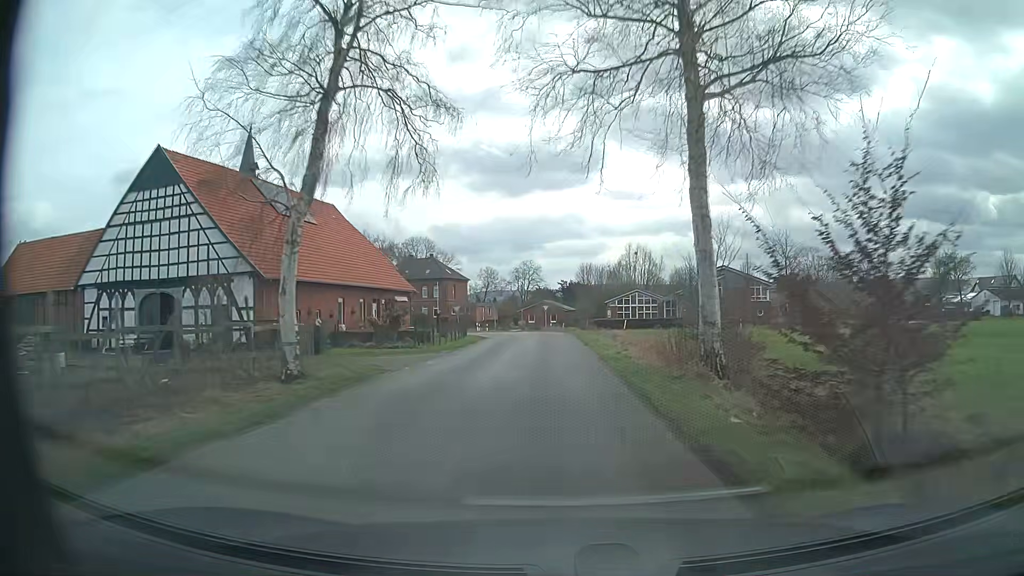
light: Day
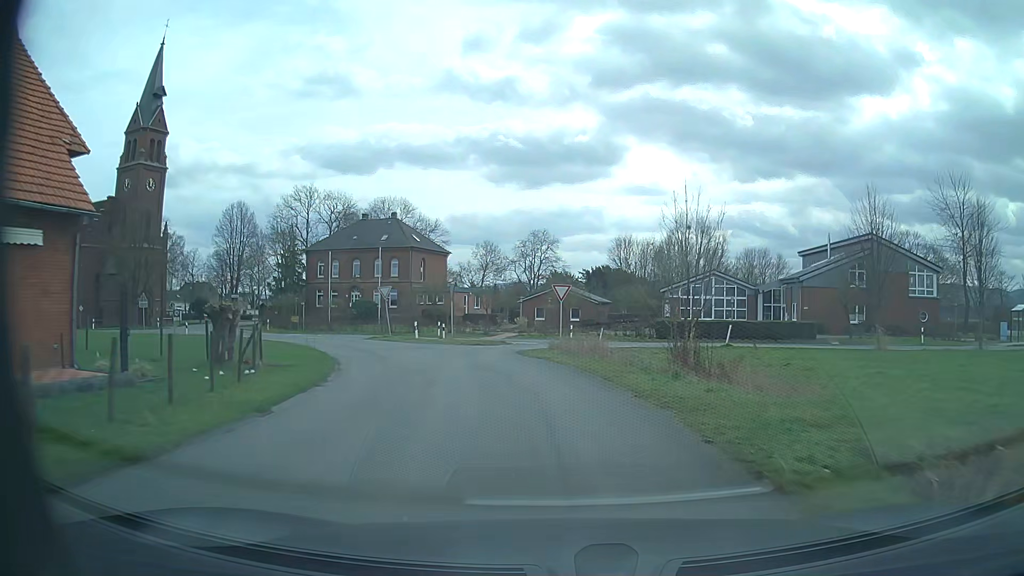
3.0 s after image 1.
(-0.3, +40.5) m; -2°
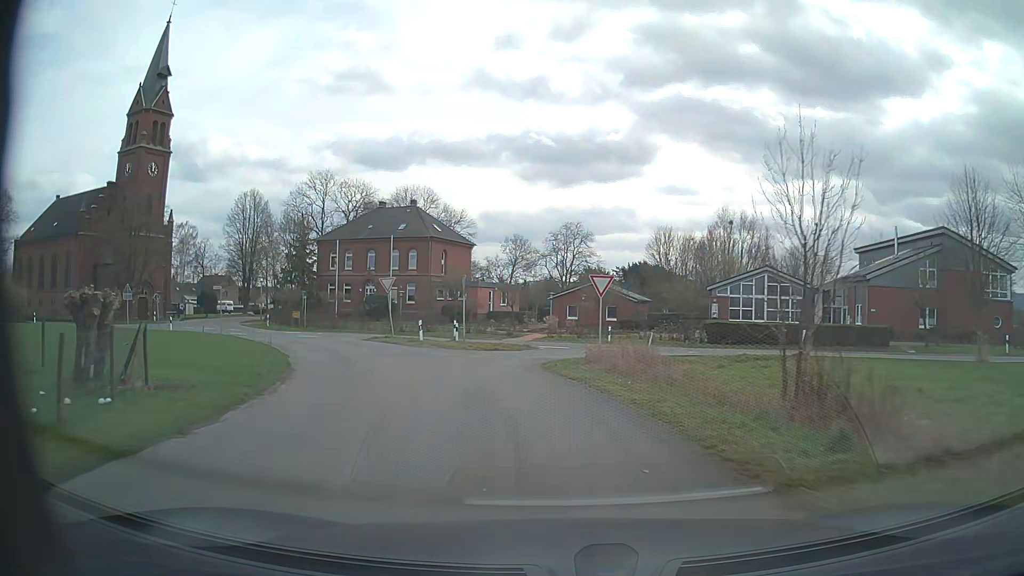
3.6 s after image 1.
(-0.1, +6.7) m; -2°
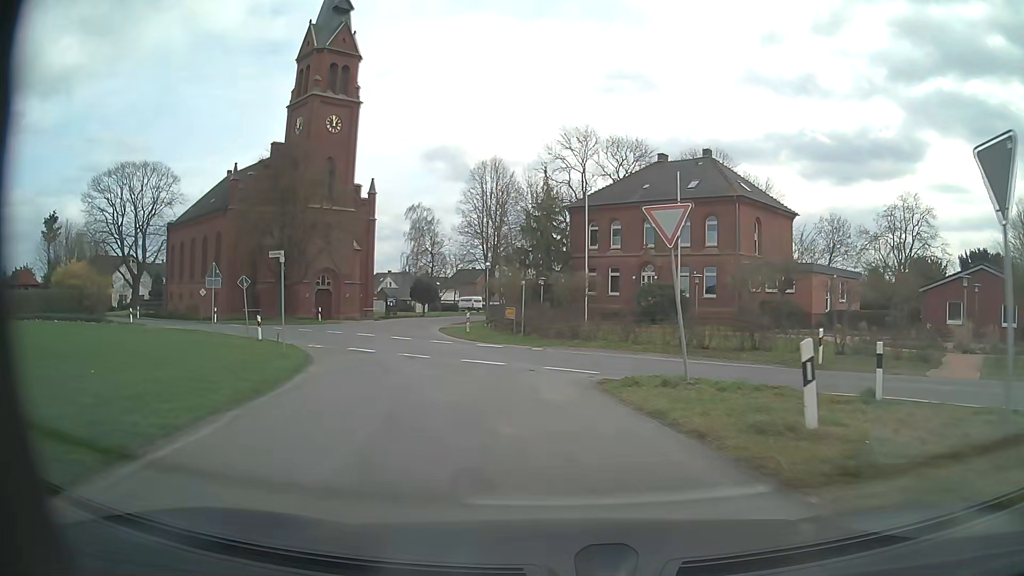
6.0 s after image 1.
(-4.7, +22.1) m; -25°
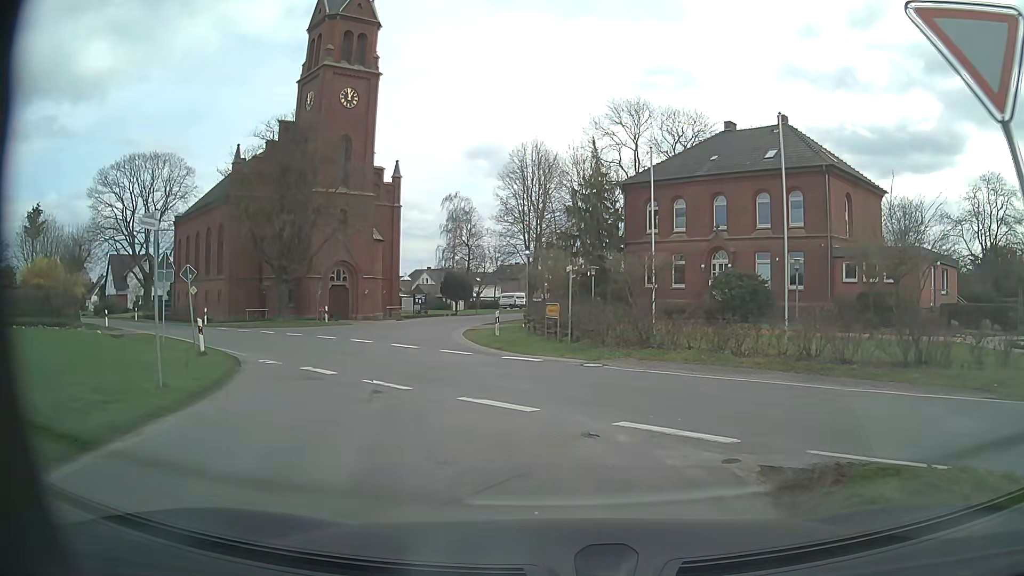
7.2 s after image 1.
(-0.2, +7.9) m; -4°
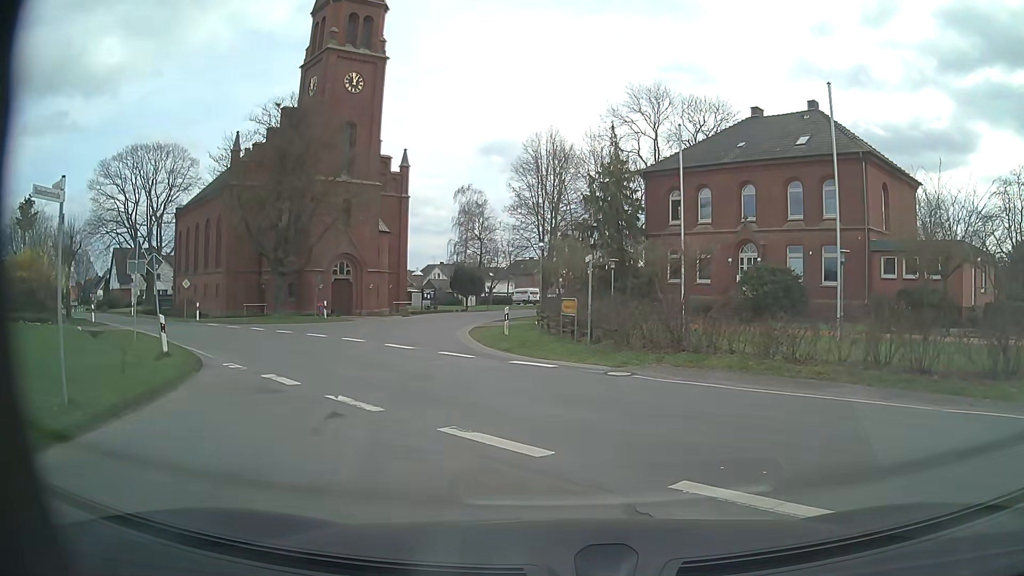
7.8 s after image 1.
(0.0, +2.7) m; -1°
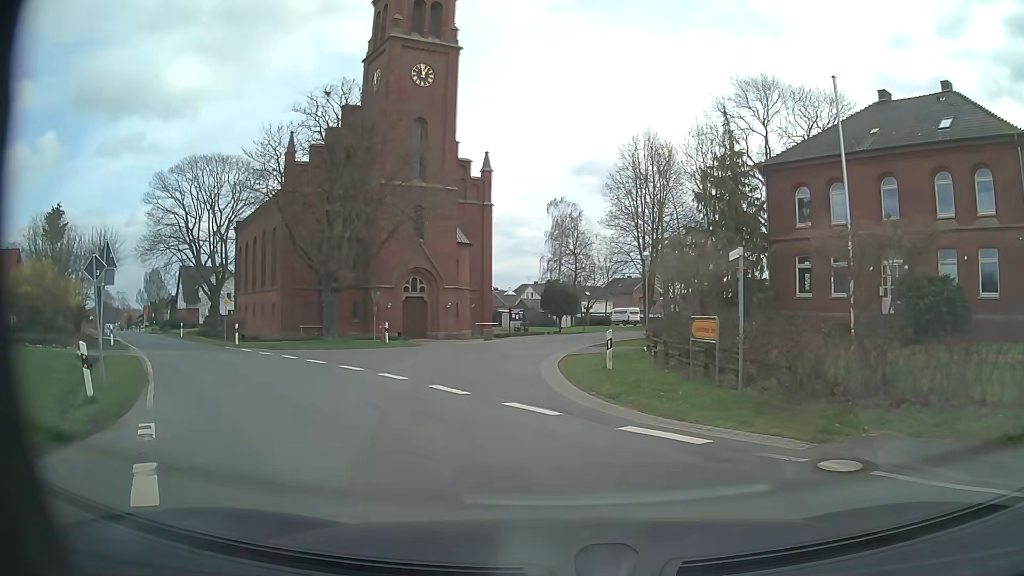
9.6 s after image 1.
(-0.4, +6.8) m; -9°
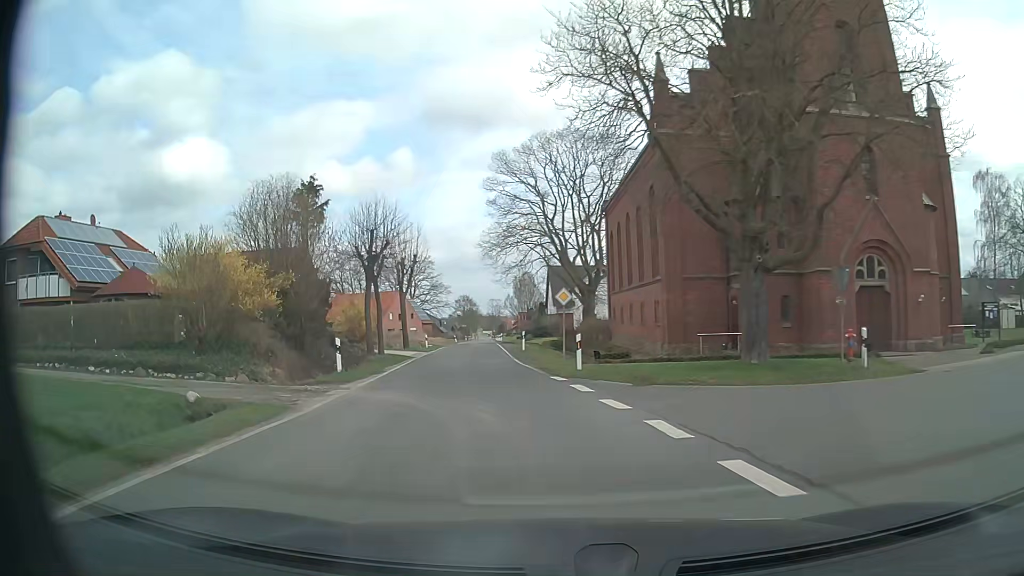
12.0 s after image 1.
(-4.6, +15.8) m; -33°
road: tertiary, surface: asphalt
(-1, +10) (-2, +20) (-3, +30) (-4, +40) (-5, +50) (-6, +60) (-7, +70) (-8, +80) (-9, +90) (-10, +99) m
